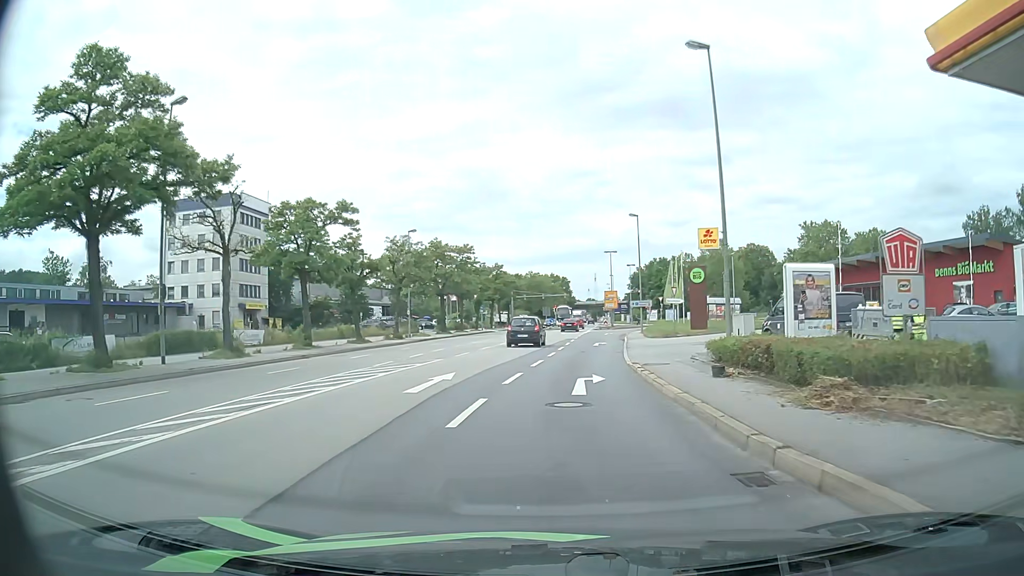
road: primary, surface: asphalt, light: Day
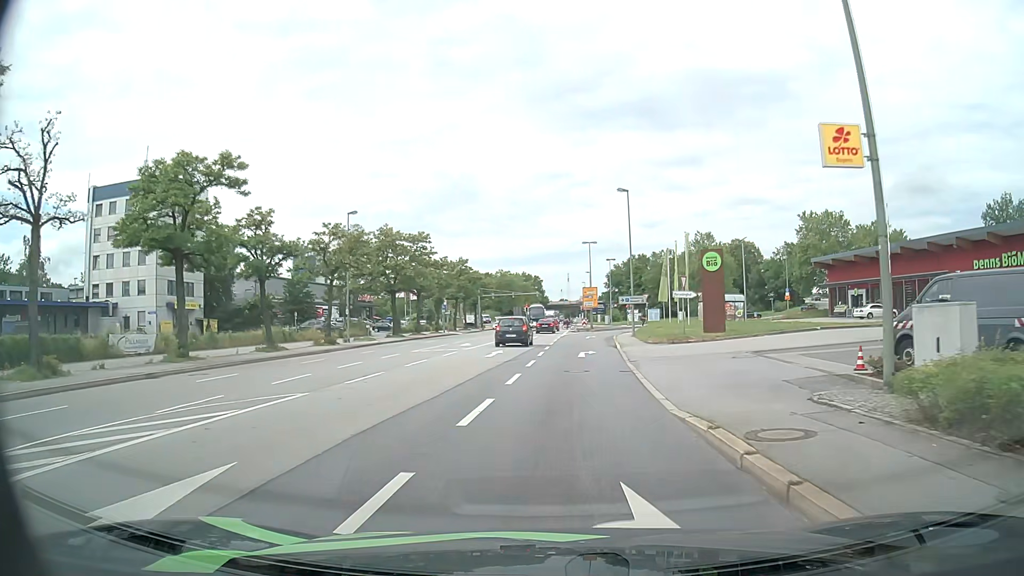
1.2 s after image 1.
(+0.3, +11.6) m; +3°
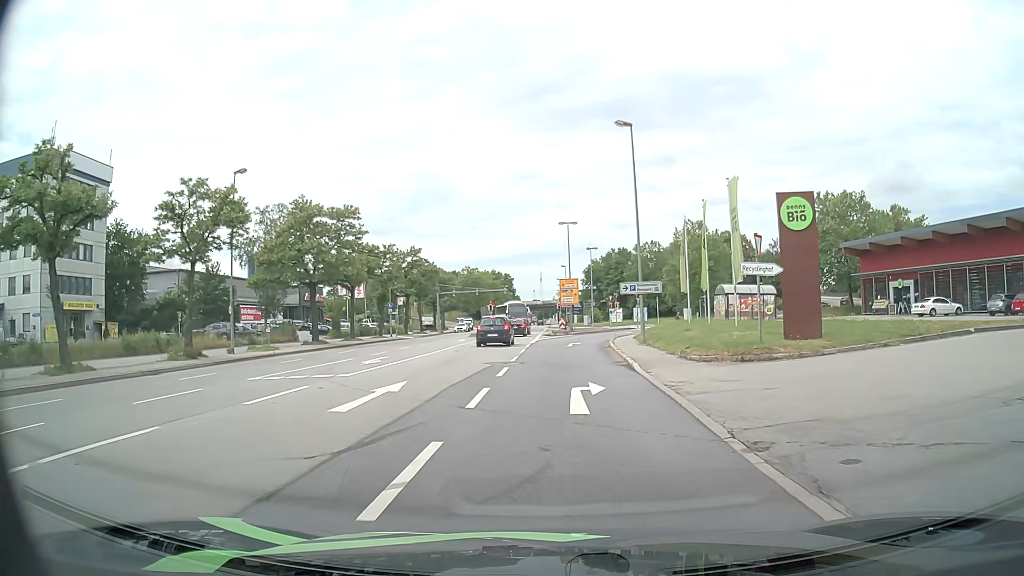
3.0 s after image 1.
(+0.3, +16.2) m; +2°
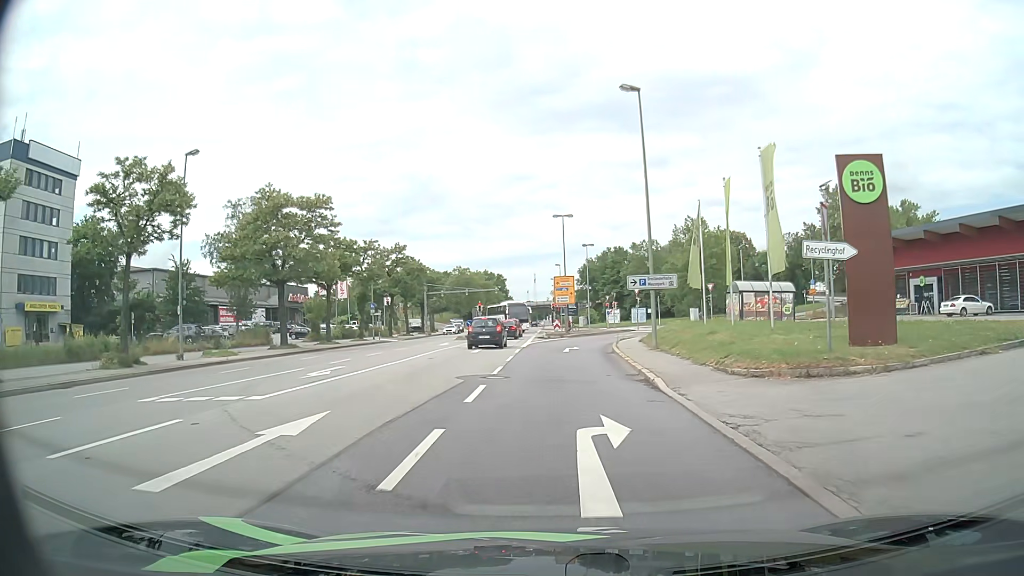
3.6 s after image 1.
(0.0, +5.1) m; +1°
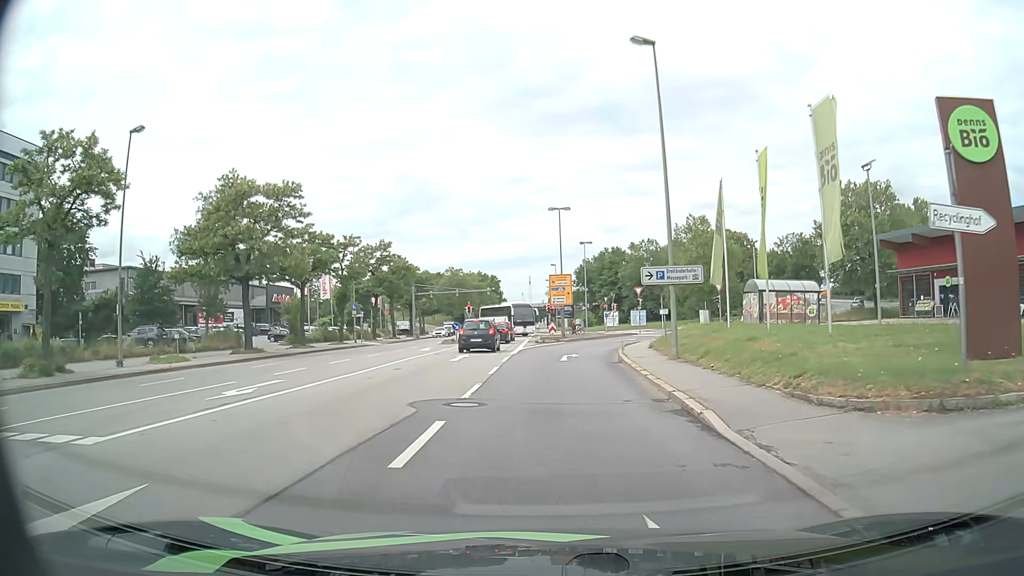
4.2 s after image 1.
(0.0, +5.0) m; 0°
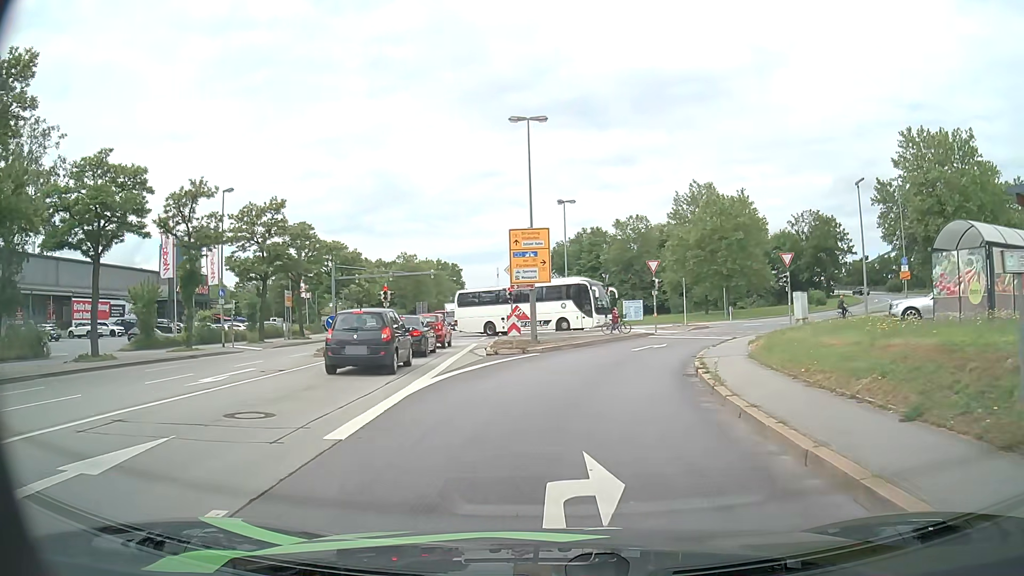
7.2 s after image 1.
(+0.4, +22.8) m; +3°
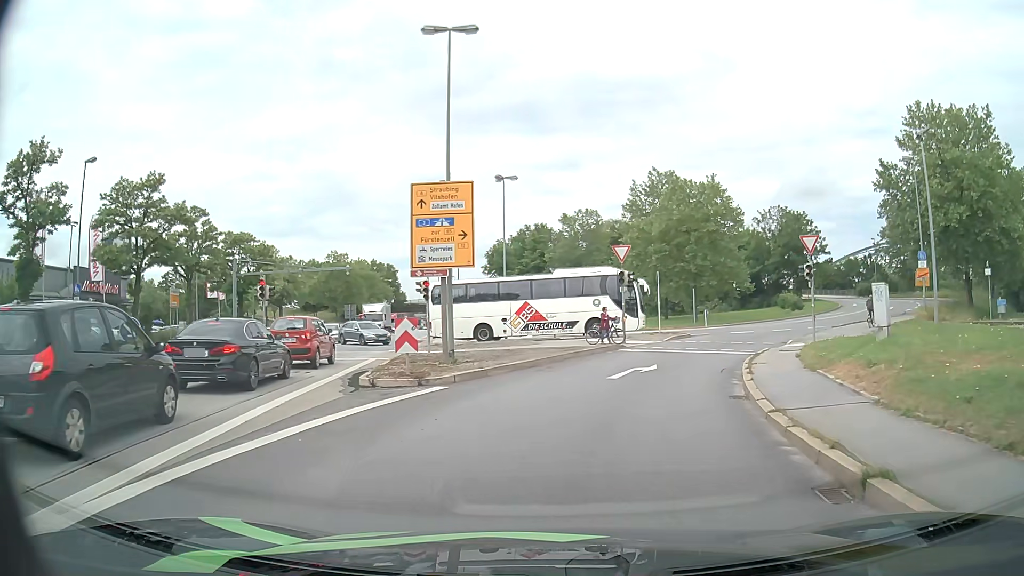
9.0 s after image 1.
(+0.2, +10.3) m; +4°
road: primary_link
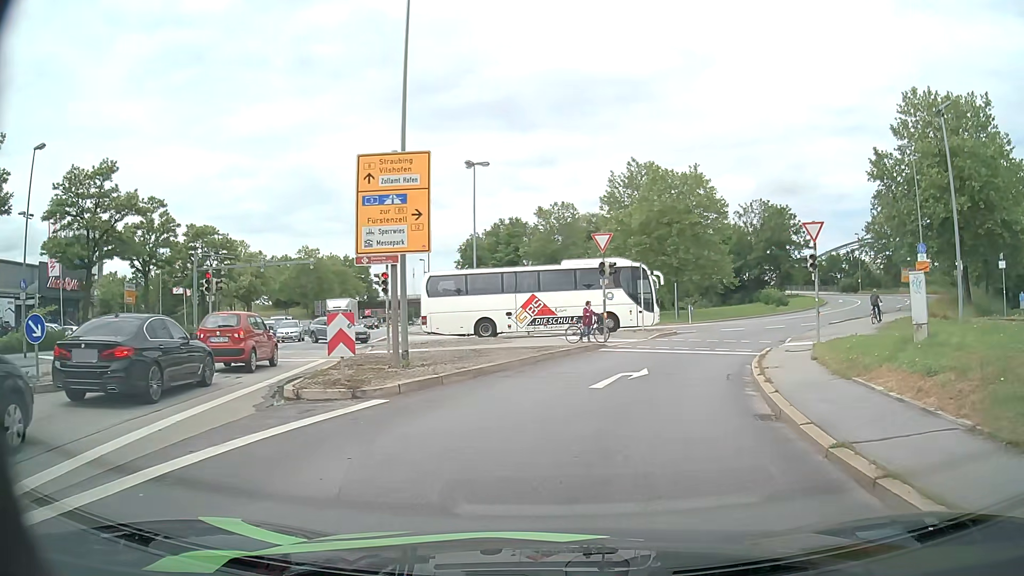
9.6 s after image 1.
(+0.1, +2.8) m; +2°
(+1, +10) (+3, +20) (+8, +29) (+13, +37) (+20, +44) (+27, +52) (+33, +60) (+38, +68) (+42, +77) (+45, +87) m
